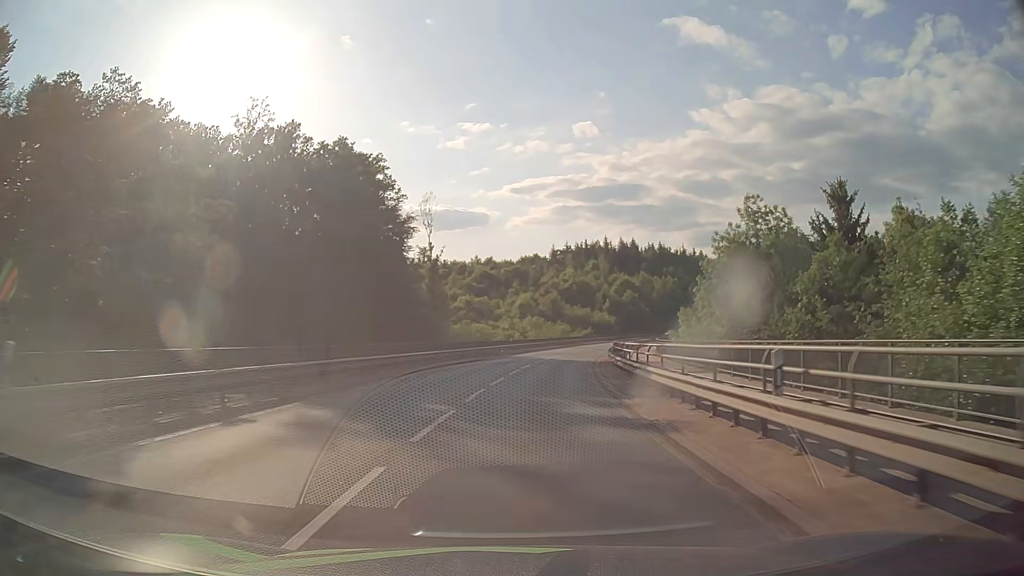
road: secondary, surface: asphalt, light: Day
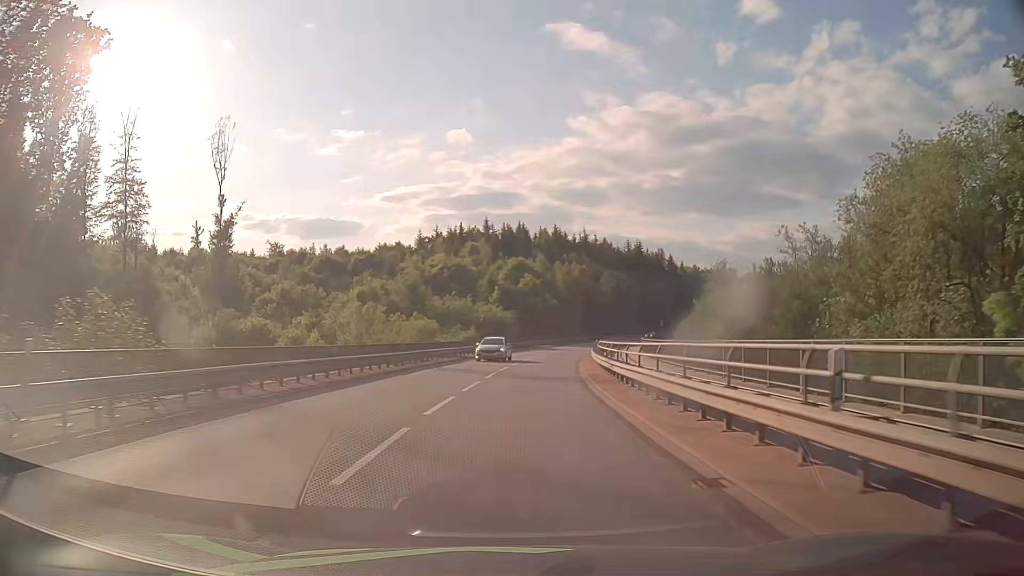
(+4.9, +50.5) m; +11°
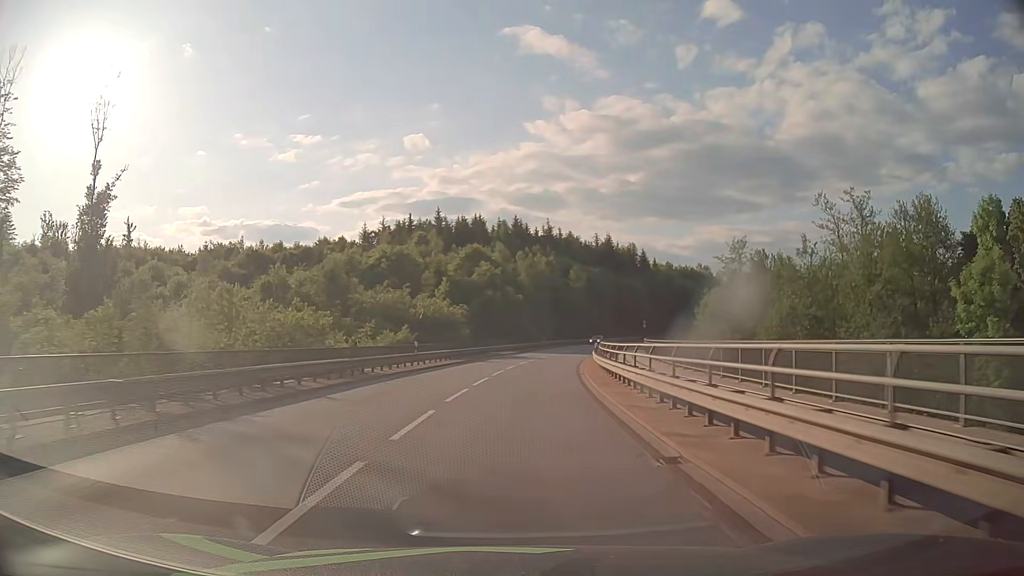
(+0.7, +21.0) m; +4°
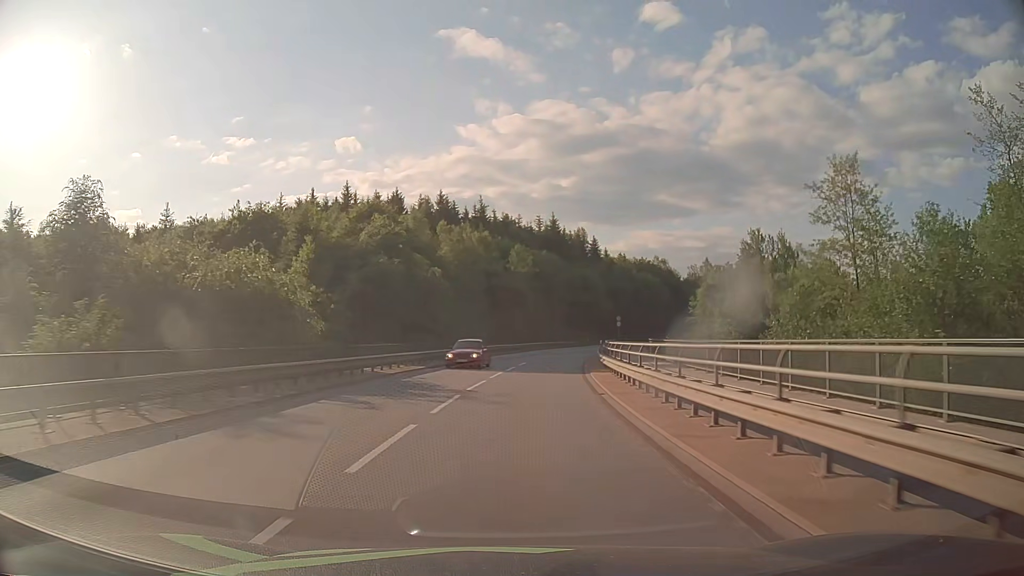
(+1.5, +32.4) m; +6°
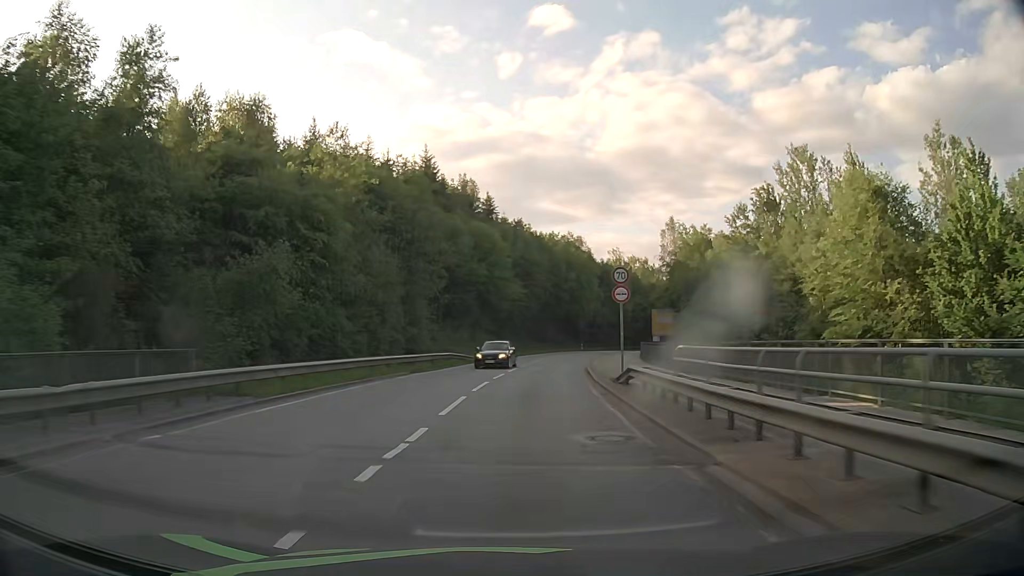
(+4.7, +53.8) m; +10°
